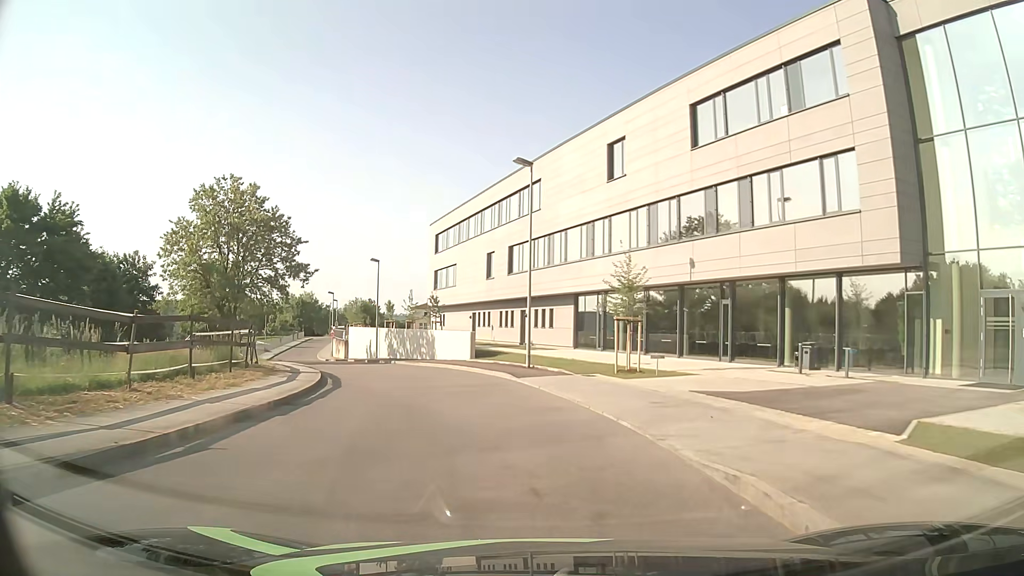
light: Day
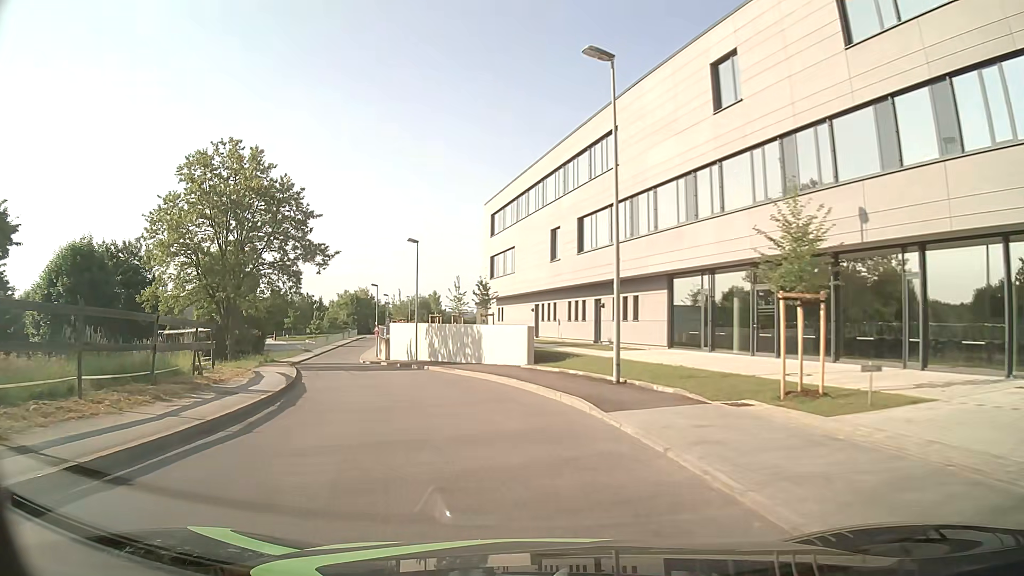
(-0.4, +10.5) m; -6°
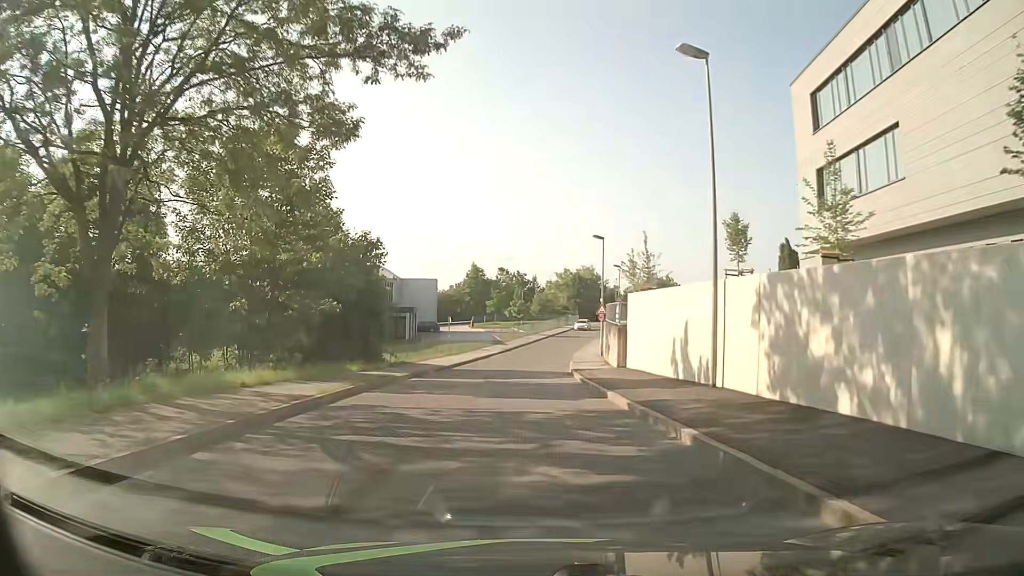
(-6.2, +29.3) m; -18°
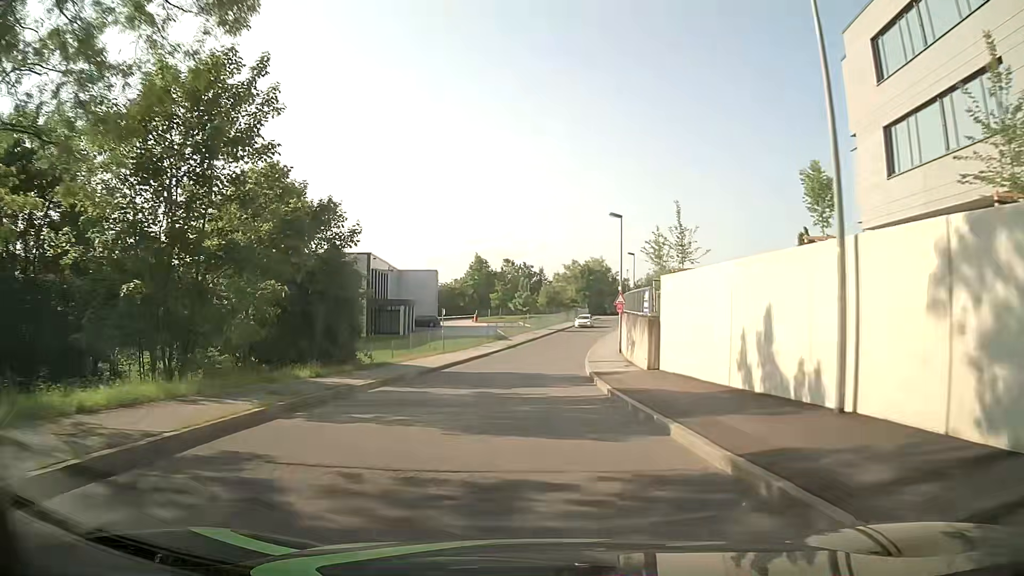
(-0.1, +6.3) m; -2°
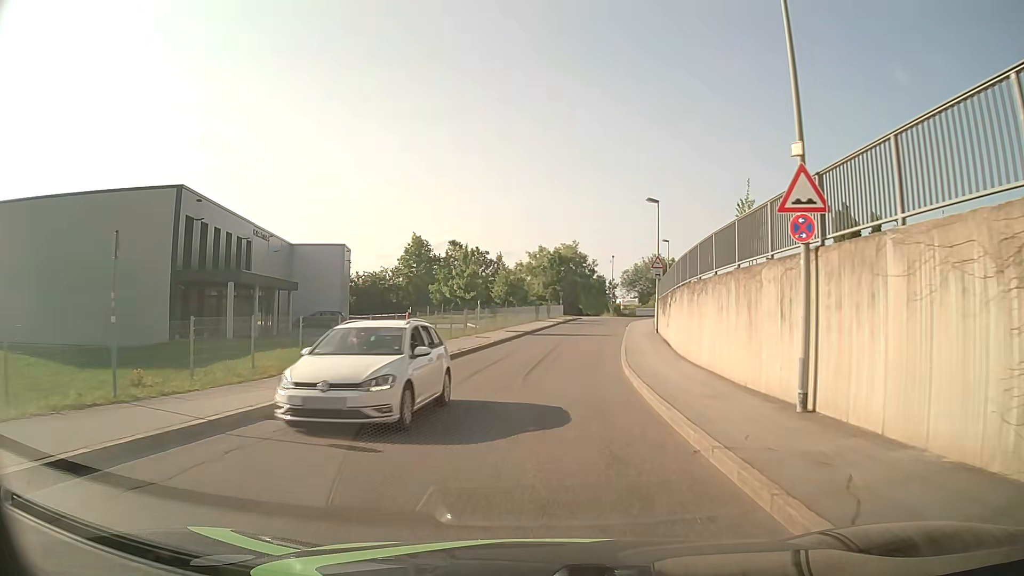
(+0.5, +29.5) m; +3°
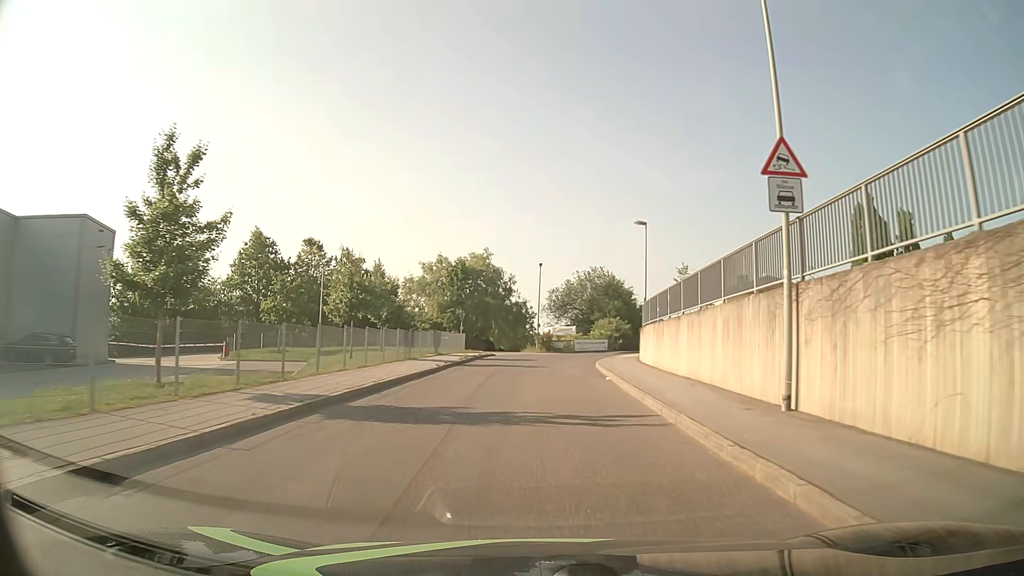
(+1.6, +29.6) m; +8°
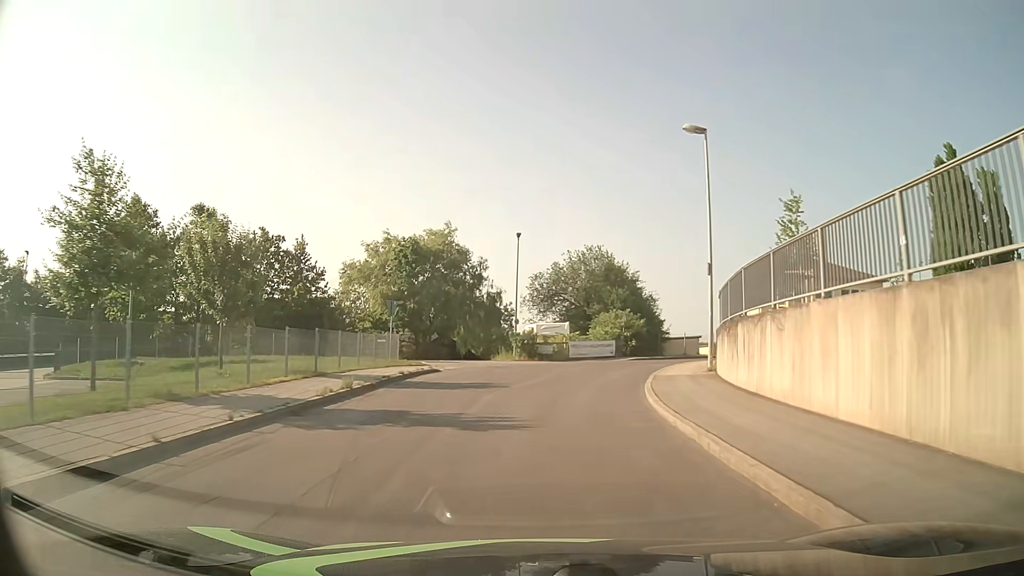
(+0.3, +18.8) m; +1°
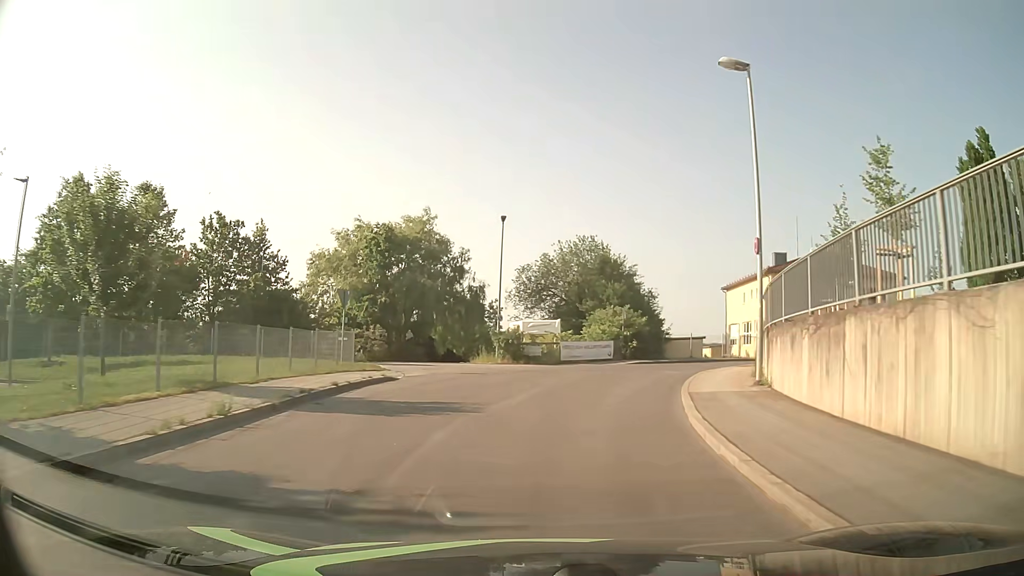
(+0.1, +5.9) m; +1°
(0, +10) (+2, +20) (+6, +29) (+14, +36) (+23, +40) (+32, +42) (+42, +44) (+52, +44) (+62, +45) (+72, +46) m
